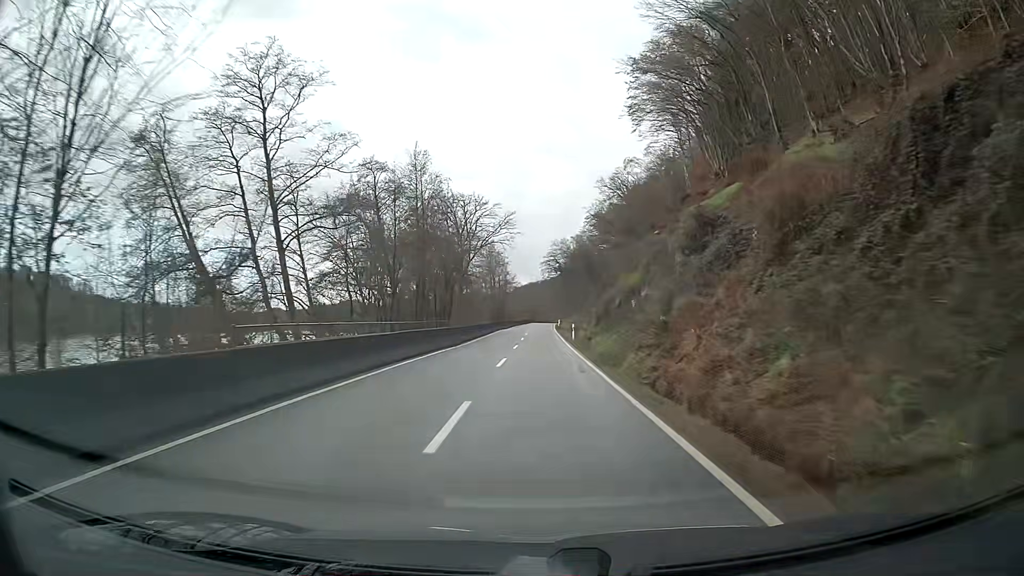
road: secondary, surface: asphalt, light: Day
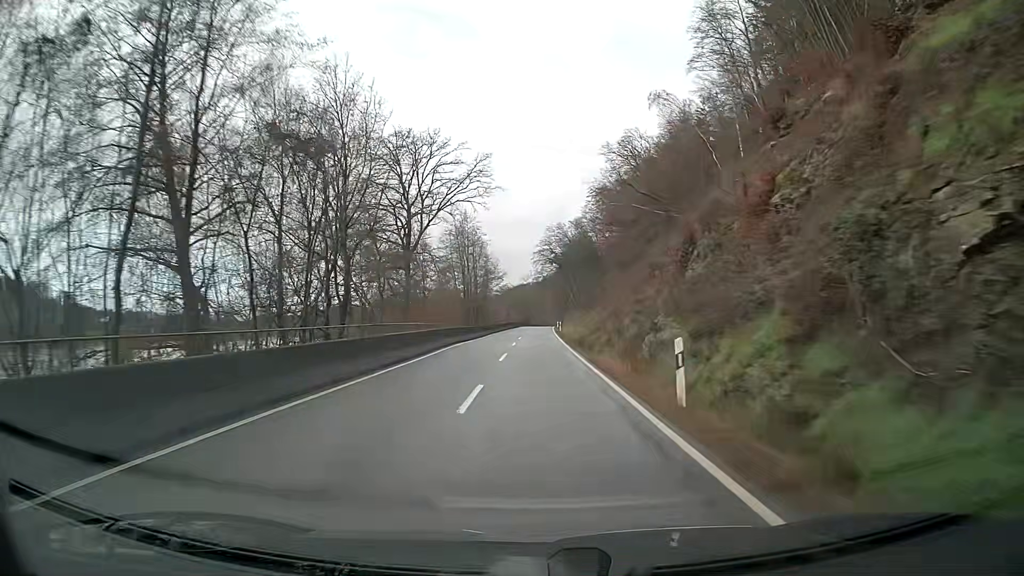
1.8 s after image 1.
(+0.2, +32.9) m; +1°
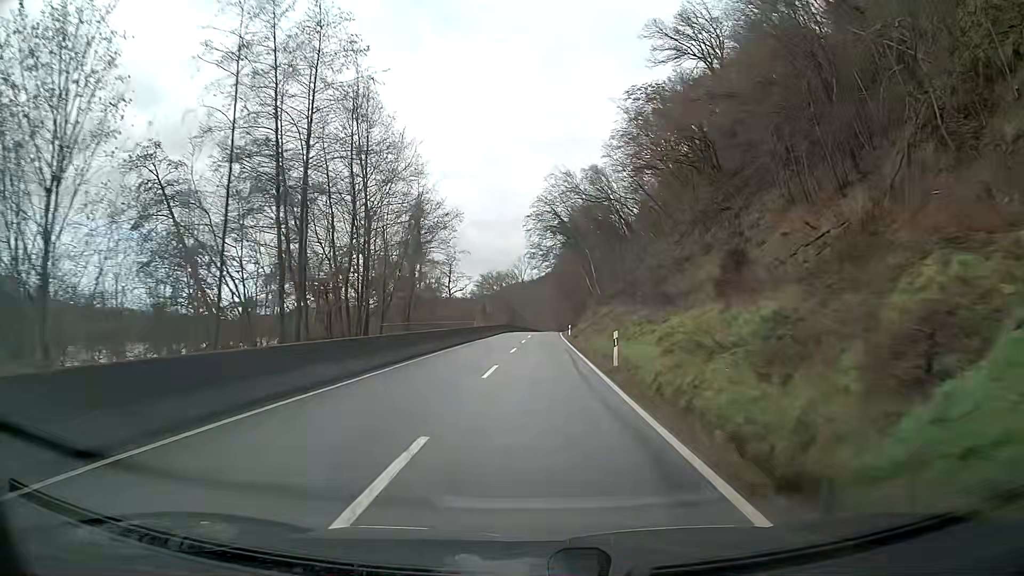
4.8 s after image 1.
(+0.3, +54.2) m; +1°
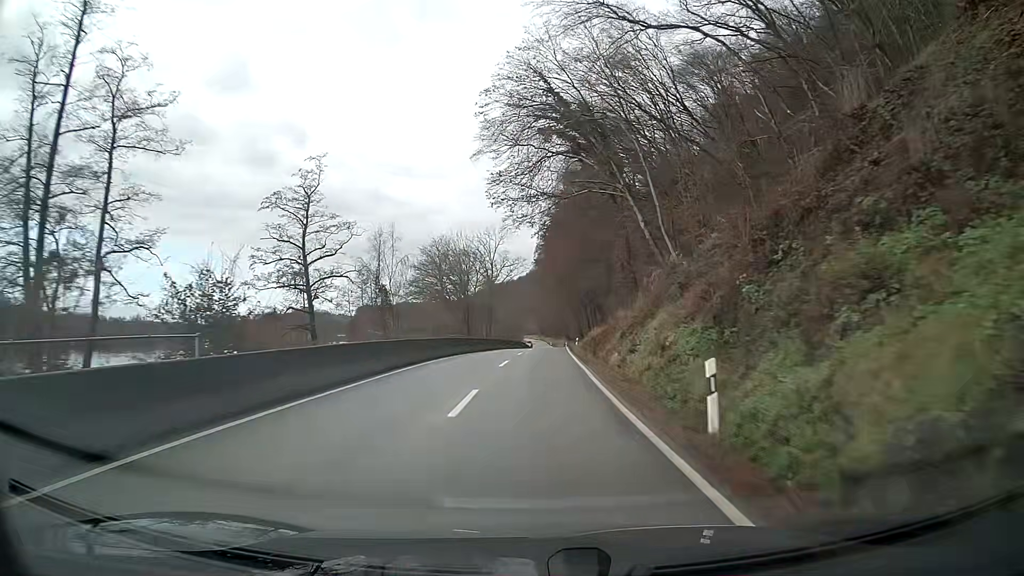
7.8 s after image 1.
(+0.7, +54.0) m; +1°
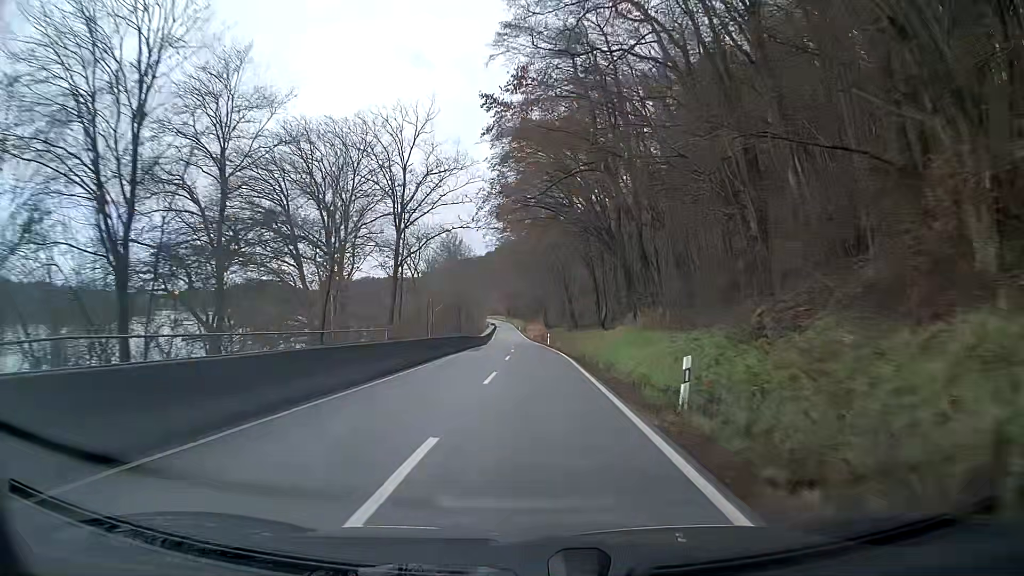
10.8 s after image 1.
(+1.1, +54.0) m; +2°
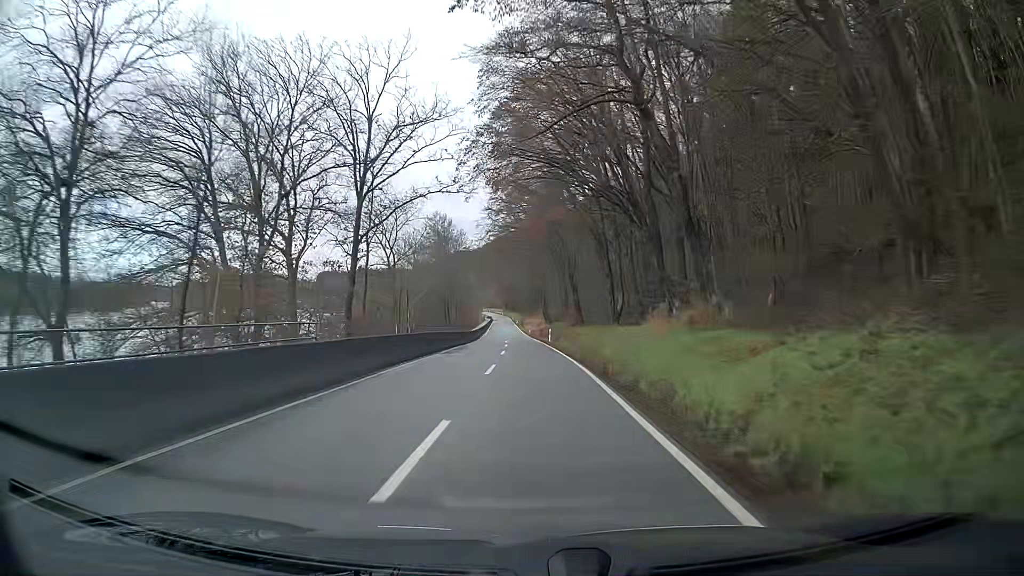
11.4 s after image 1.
(0.0, +10.9) m; 0°
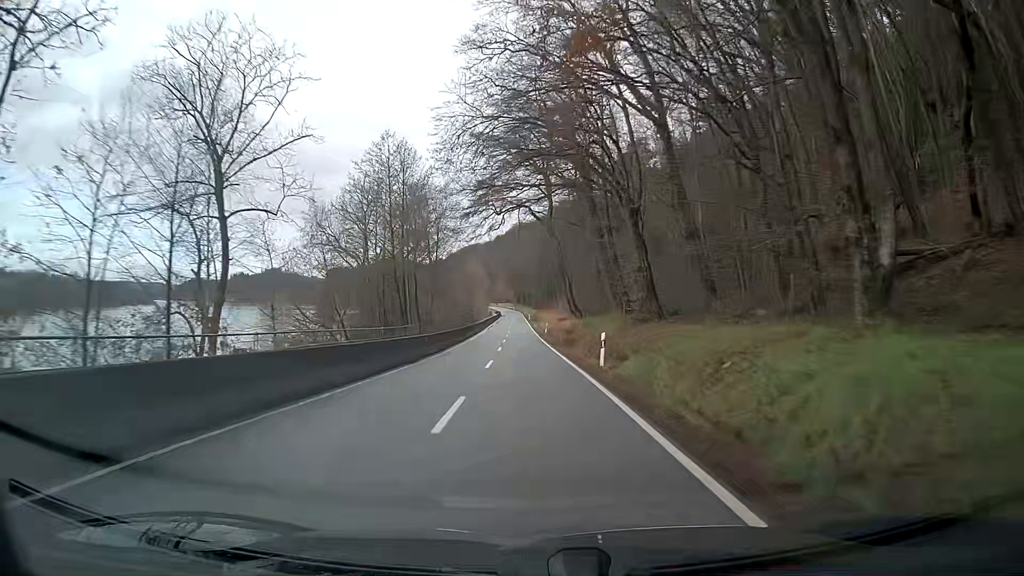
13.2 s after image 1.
(-0.3, +33.0) m; -1°
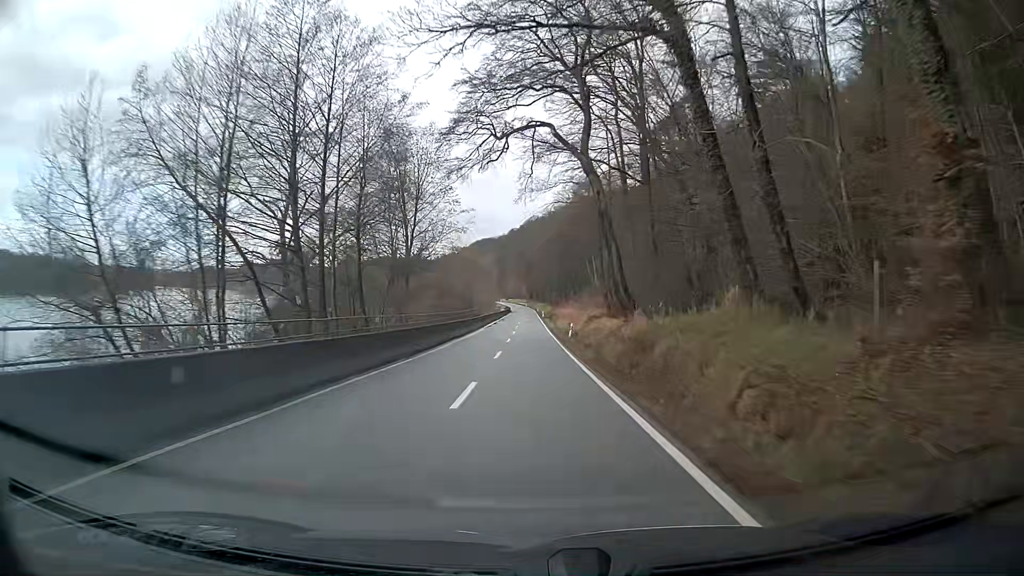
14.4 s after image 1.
(-0.2, +22.2) m; -1°
